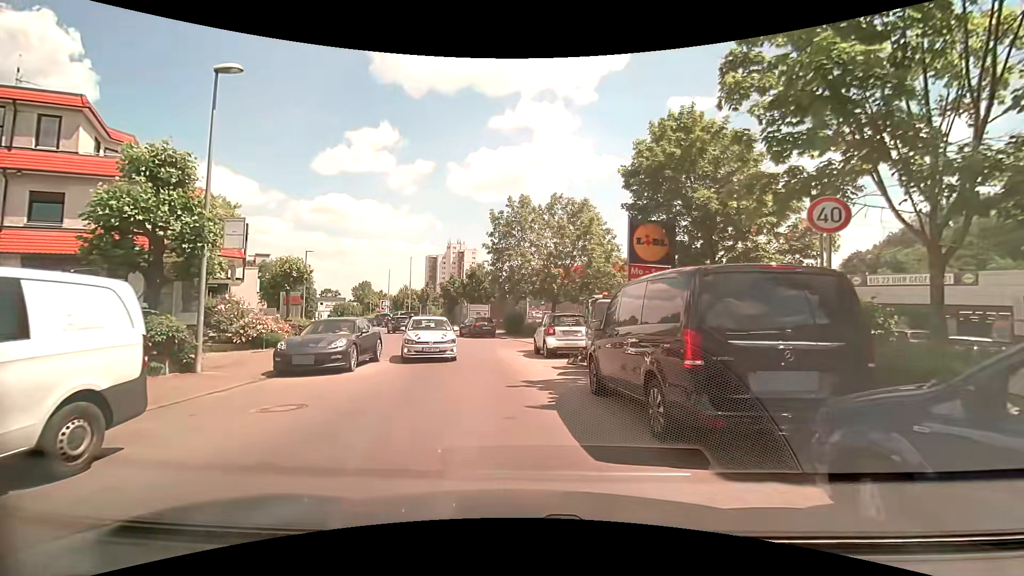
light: Day
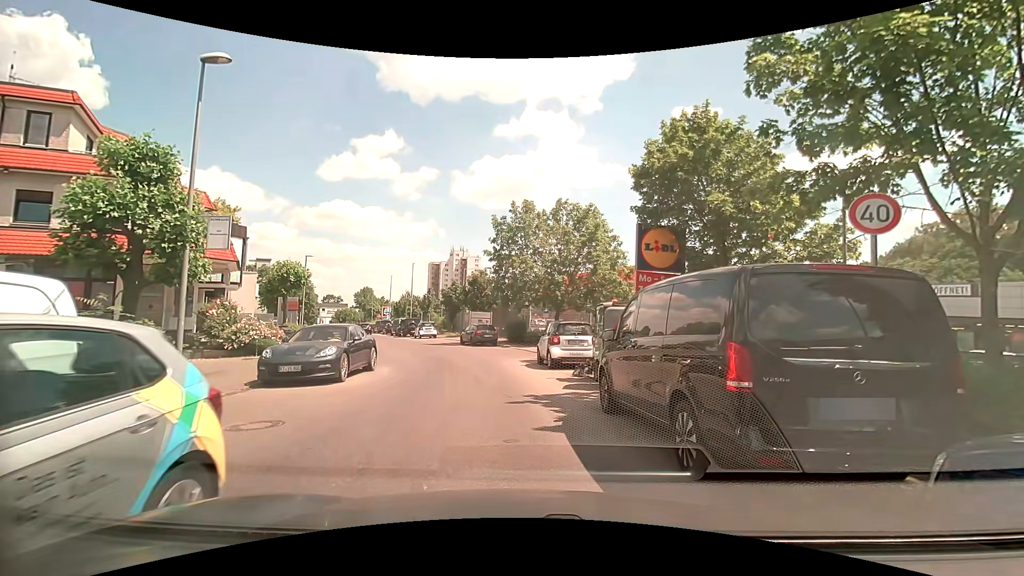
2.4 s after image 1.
(0.0, +0.9) m; -2°
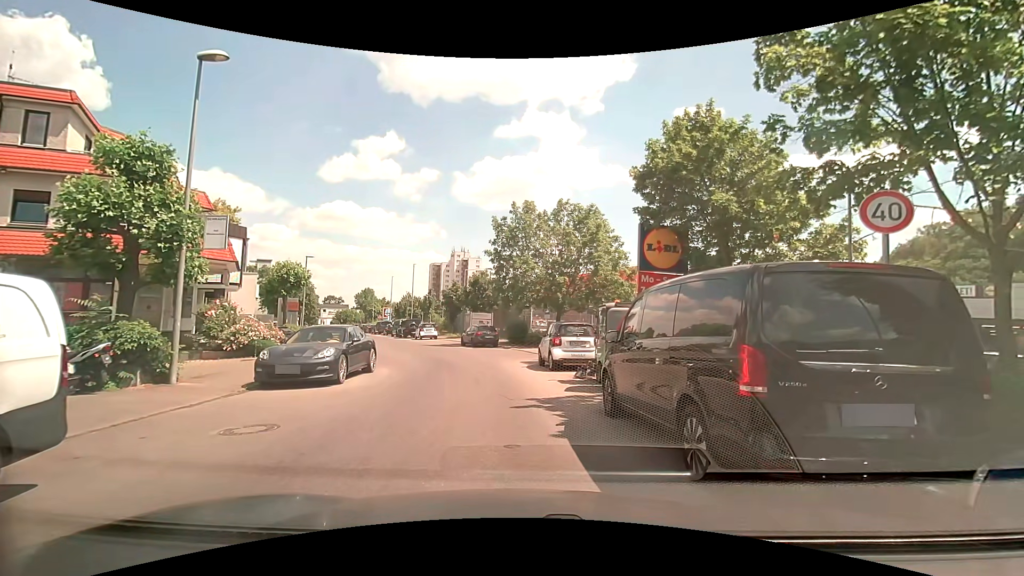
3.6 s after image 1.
(0.0, +0.2) m; 0°
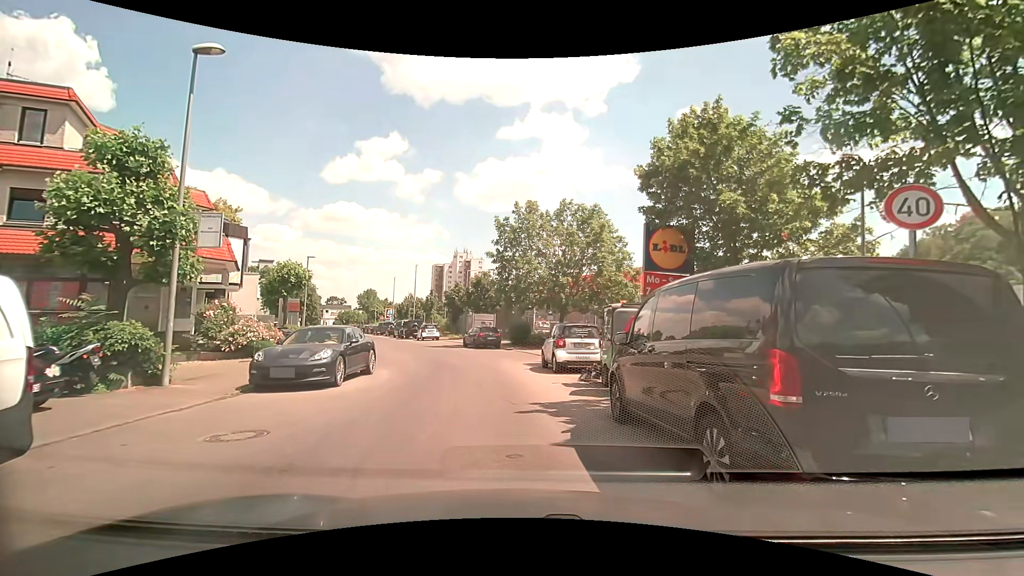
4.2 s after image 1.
(0.0, +0.4) m; 0°
